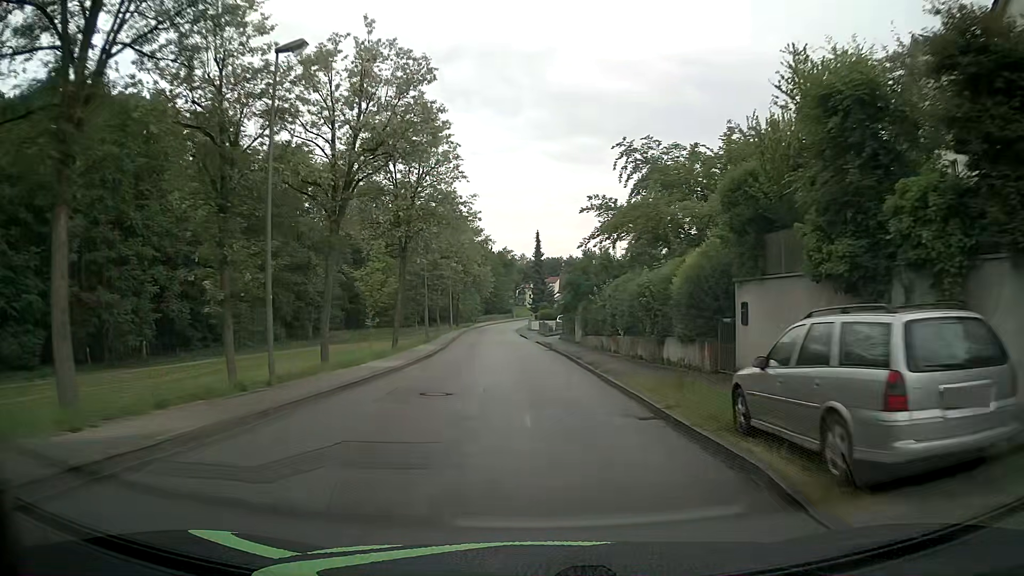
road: unclassified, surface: asphalt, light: Day
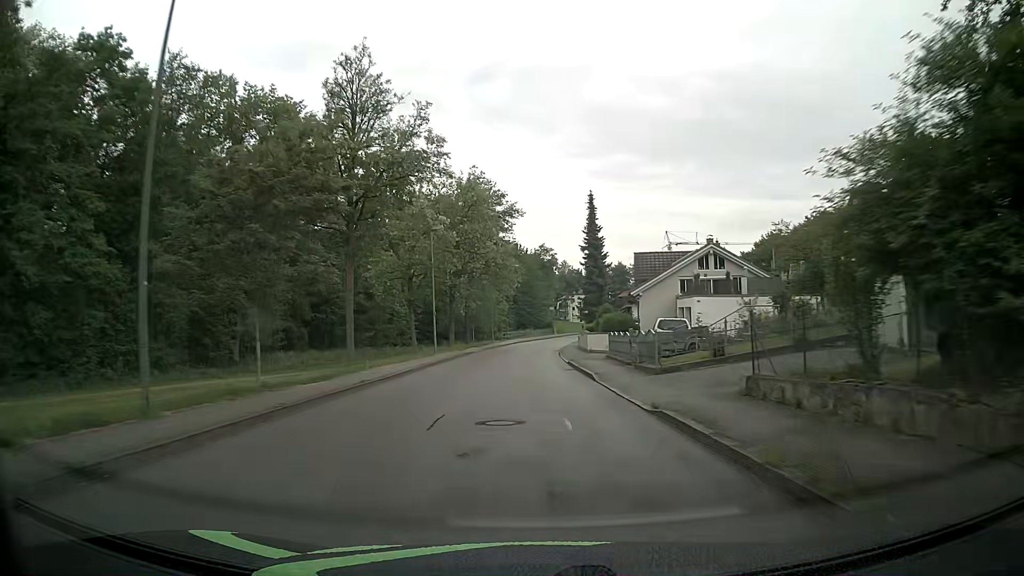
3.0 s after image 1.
(-1.3, +38.2) m; -4°
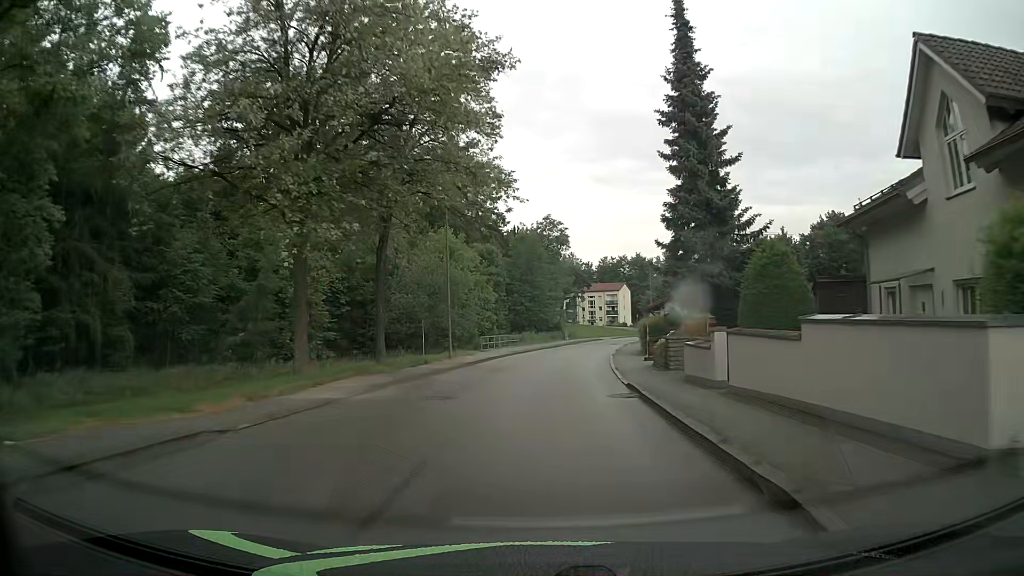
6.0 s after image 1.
(-0.3, +39.2) m; 0°
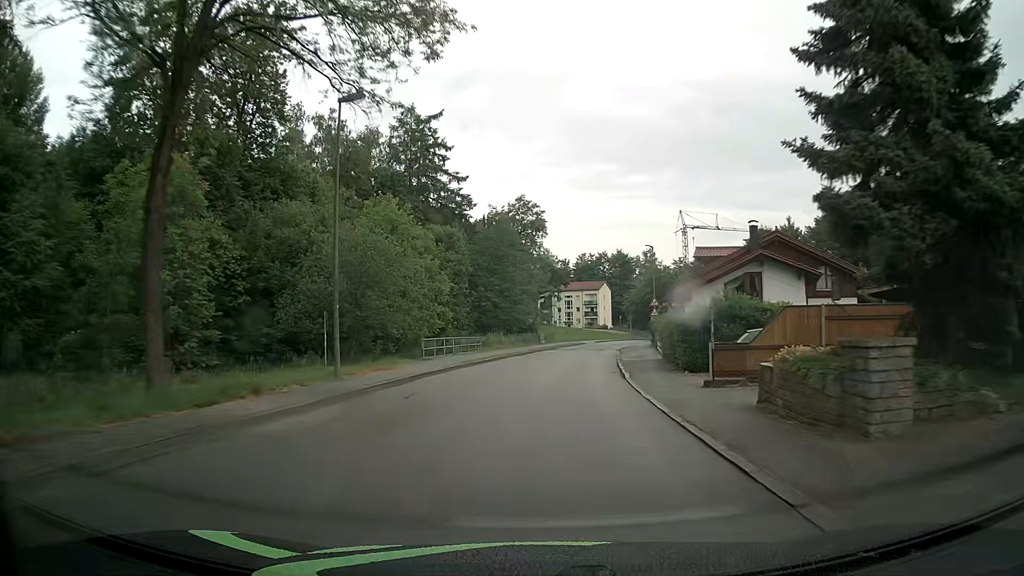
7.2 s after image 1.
(+0.3, +15.9) m; +3°
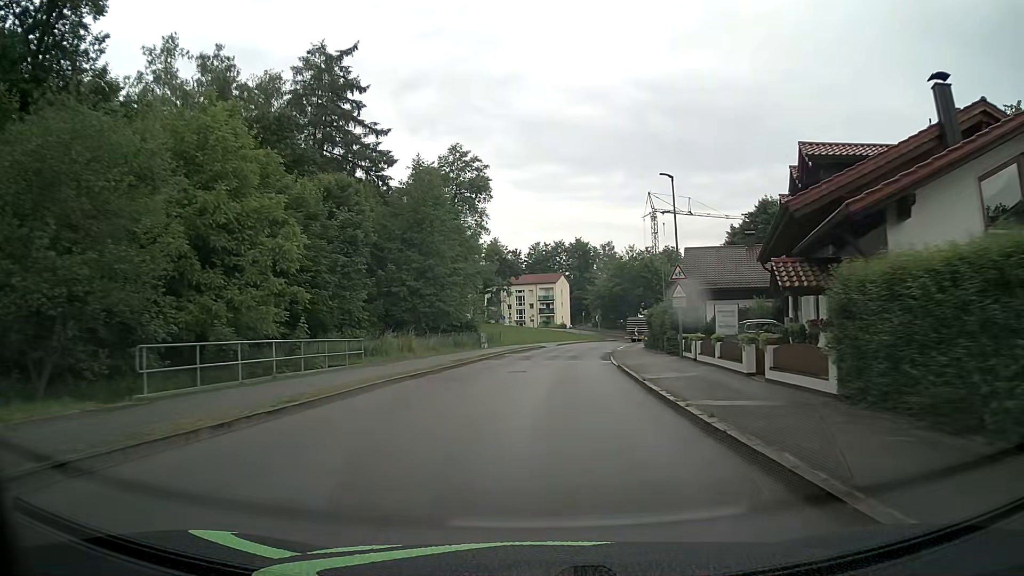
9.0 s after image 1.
(+0.6, +23.7) m; +4°
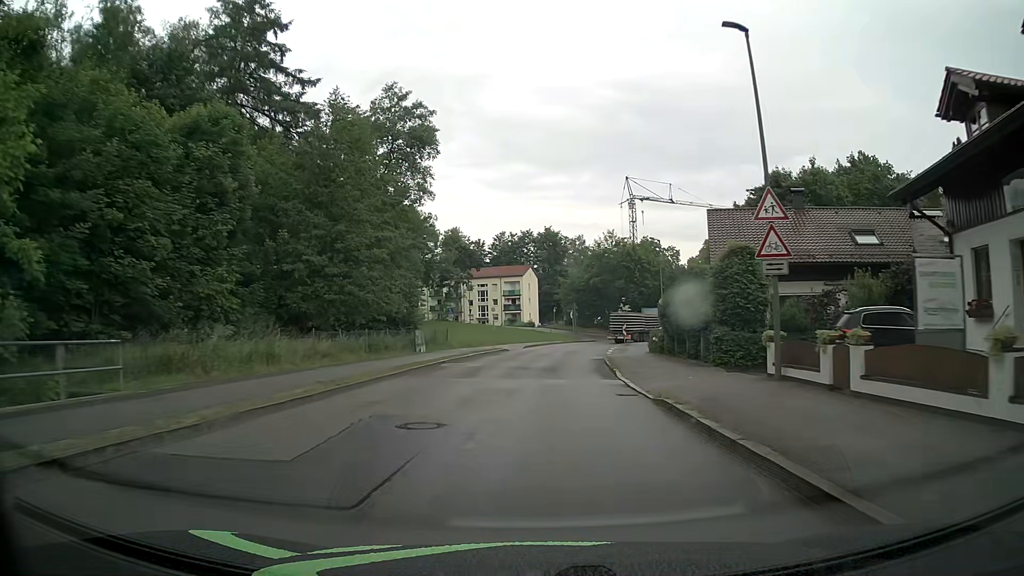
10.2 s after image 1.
(+0.4, +15.3) m; +3°
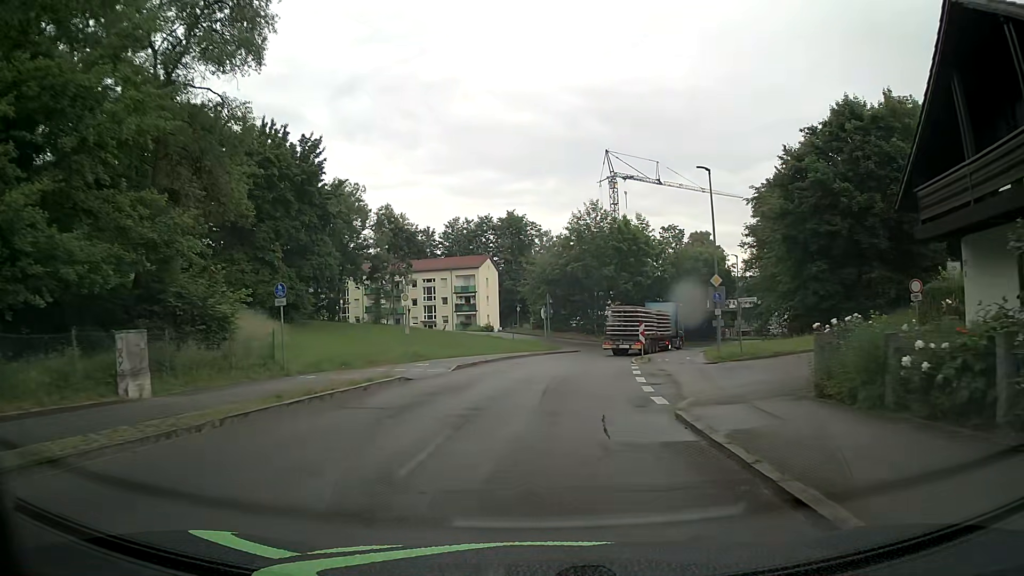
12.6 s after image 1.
(+0.5, +24.7) m; +3°
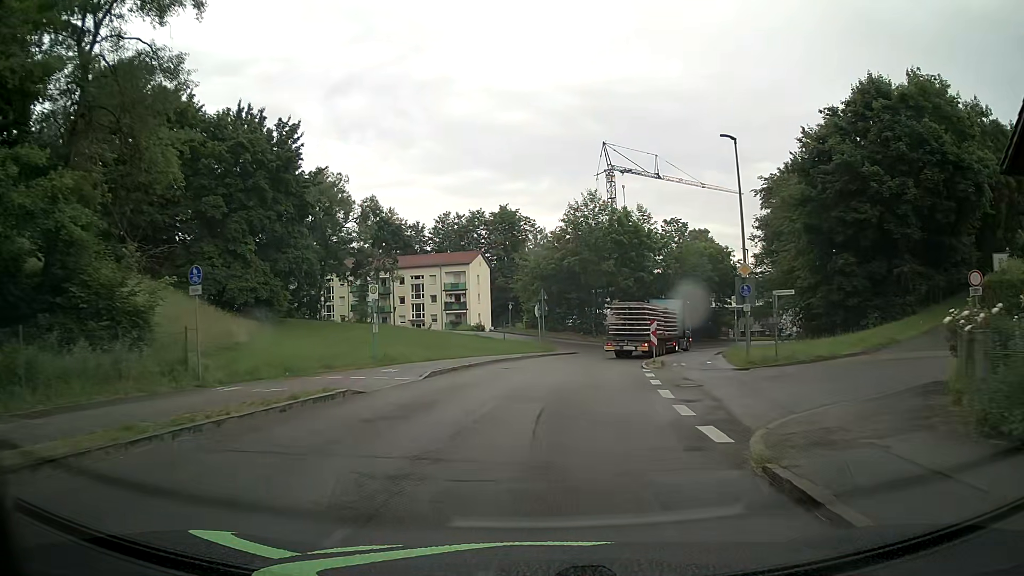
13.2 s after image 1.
(0.0, +4.8) m; +1°
(0, +10) (0, +20) (0, +30) (+2, +40) (+5, +49) (+10, +58) (+16, +66) (+23, +72) (+32, +78) (+40, +83) m
